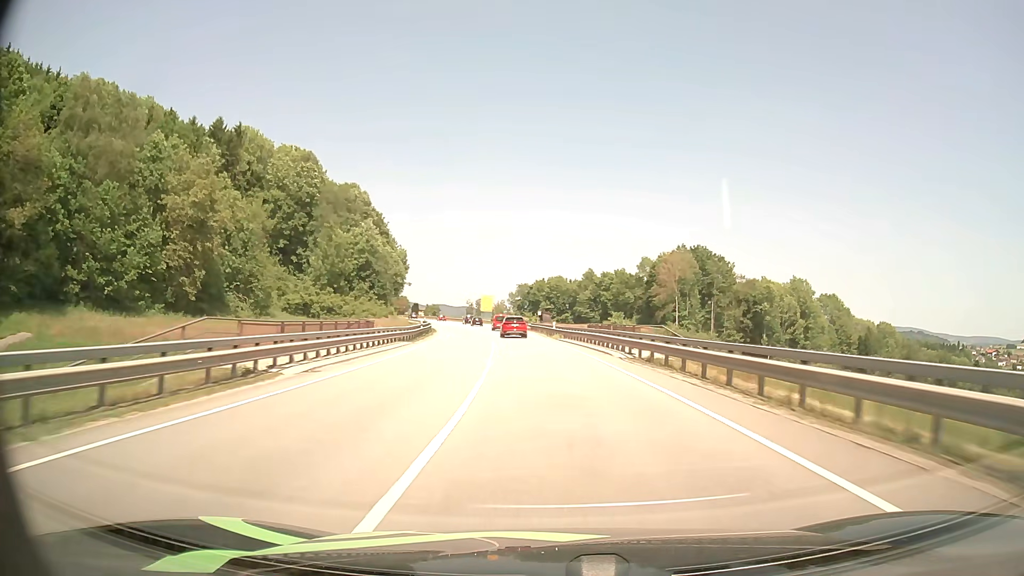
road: primary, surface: asphalt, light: Day
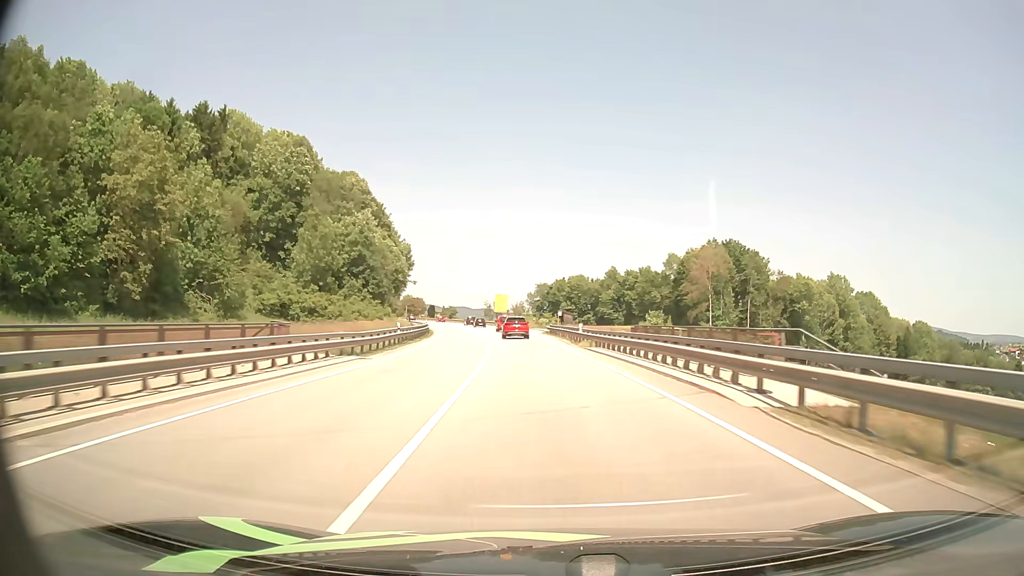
(-0.2, +14.5) m; -2°
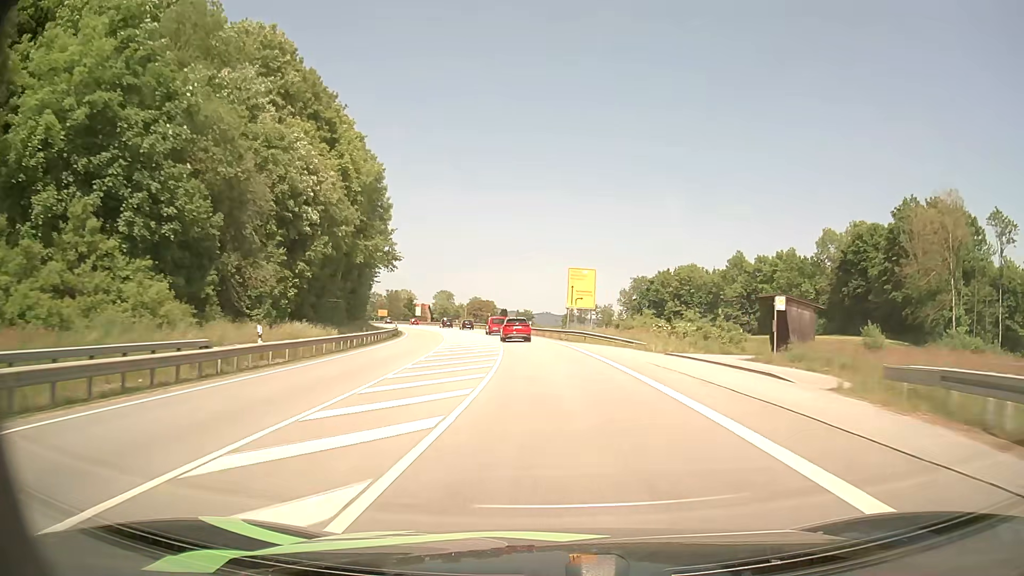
(-4.5, +68.8) m; -7°
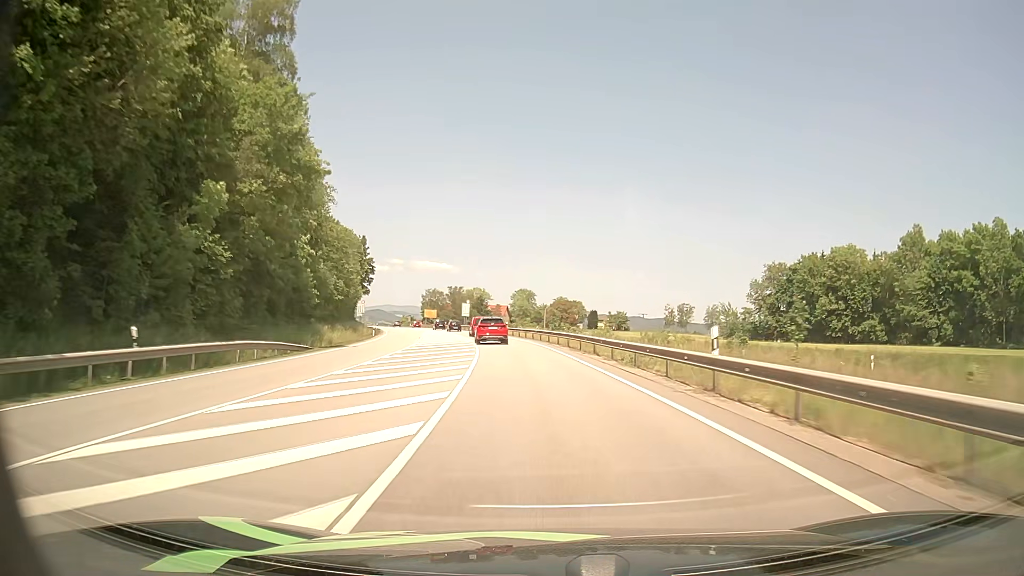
(-3.2, +54.4) m; -8°
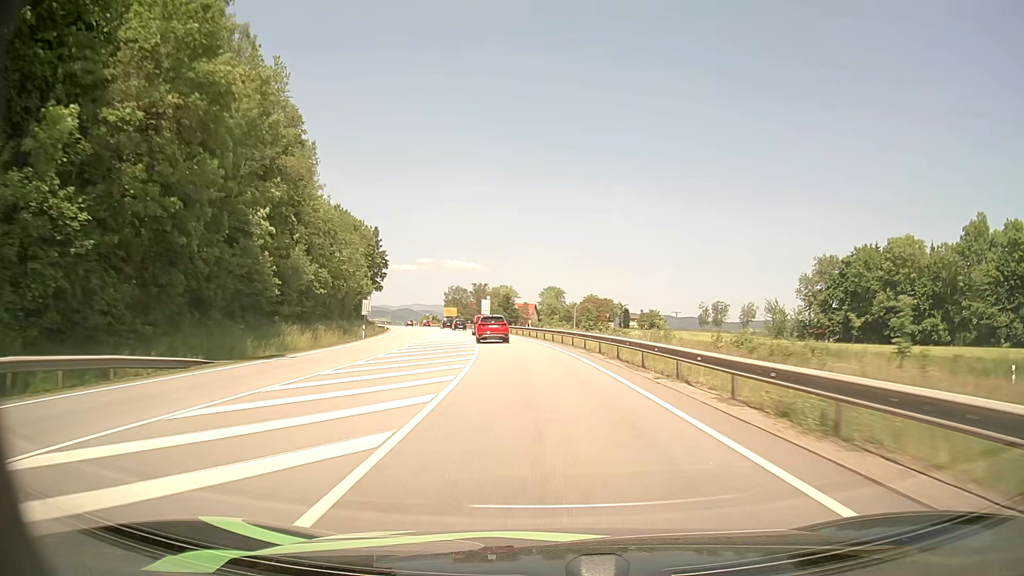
(-0.3, +13.4) m; -2°
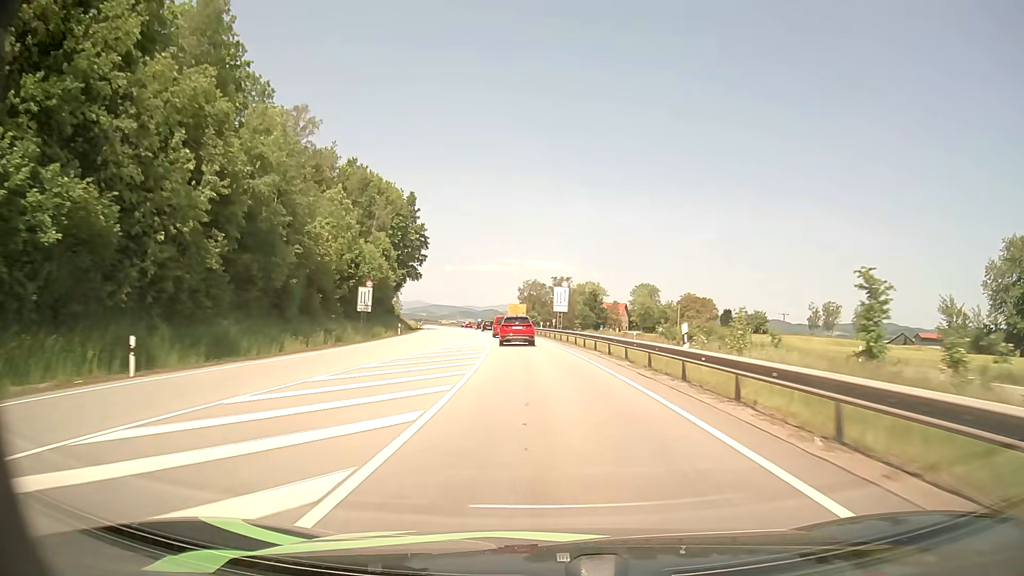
(-2.5, +39.6) m; -7°
(0, +10) (-1, +20) (-1, +30) (-2, +40) (-3, +50) (-4, +60) (-5, +70) (-7, +80) (-8, +90) (-9, +99) m
